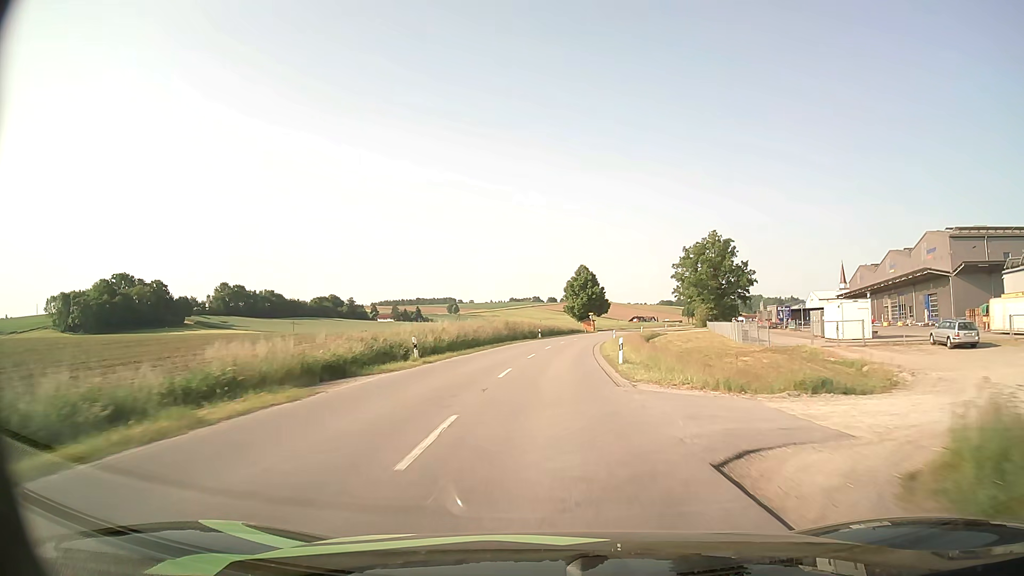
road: secondary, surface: asphalt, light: Day
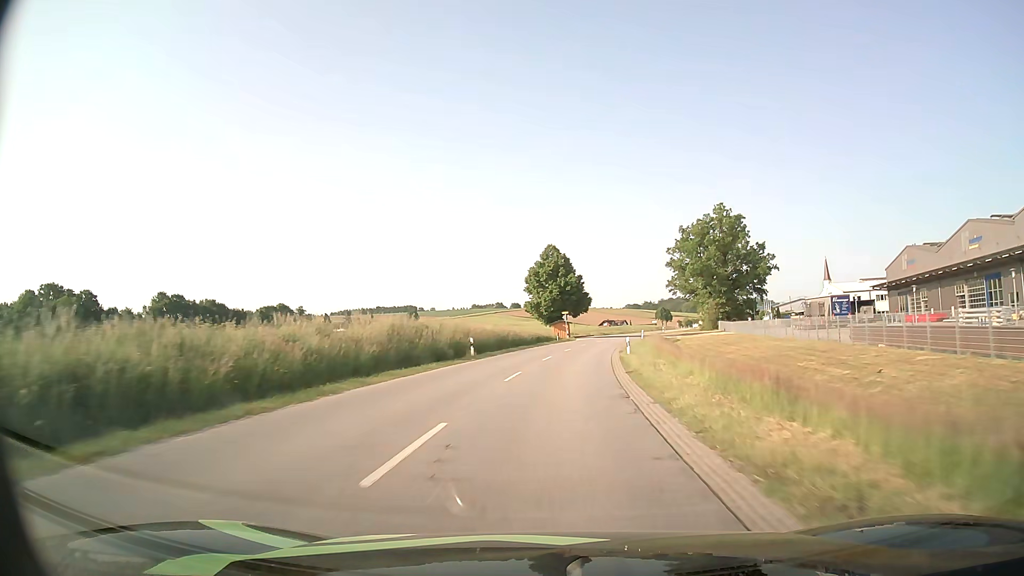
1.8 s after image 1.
(+1.0, +36.5) m; +3°
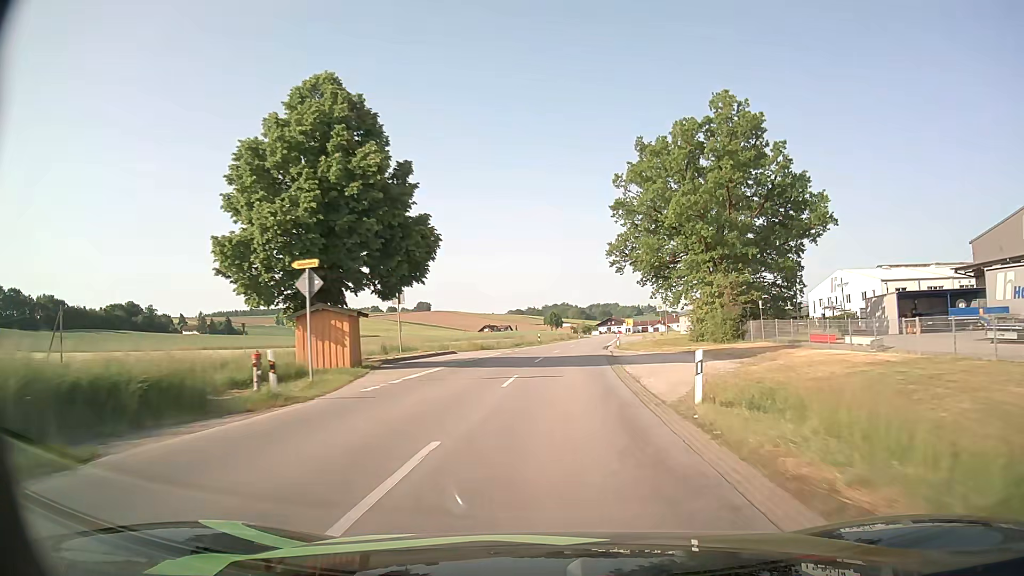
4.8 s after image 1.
(+4.7, +61.0) m; +10°
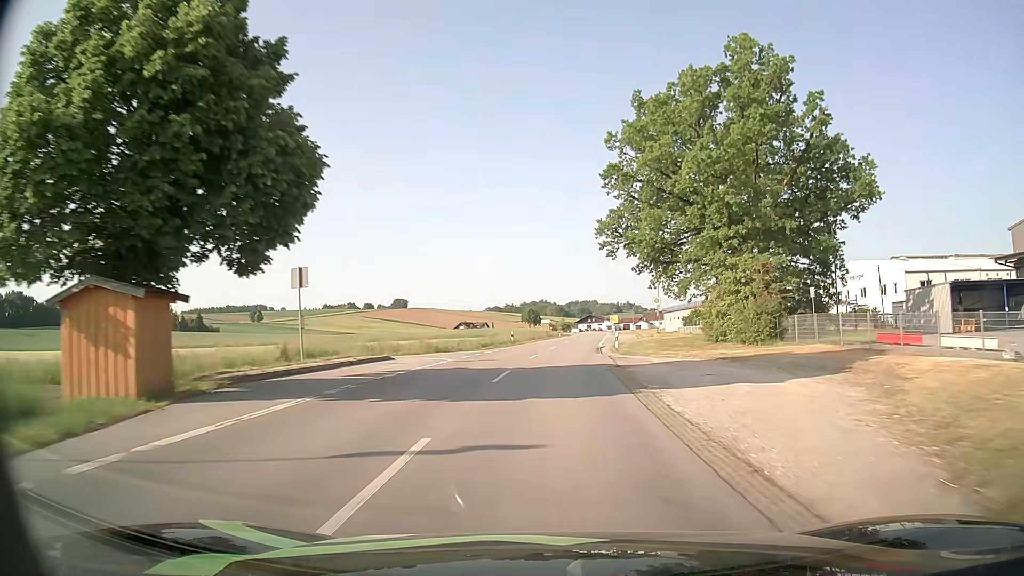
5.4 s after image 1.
(+0.2, +12.1) m; +2°
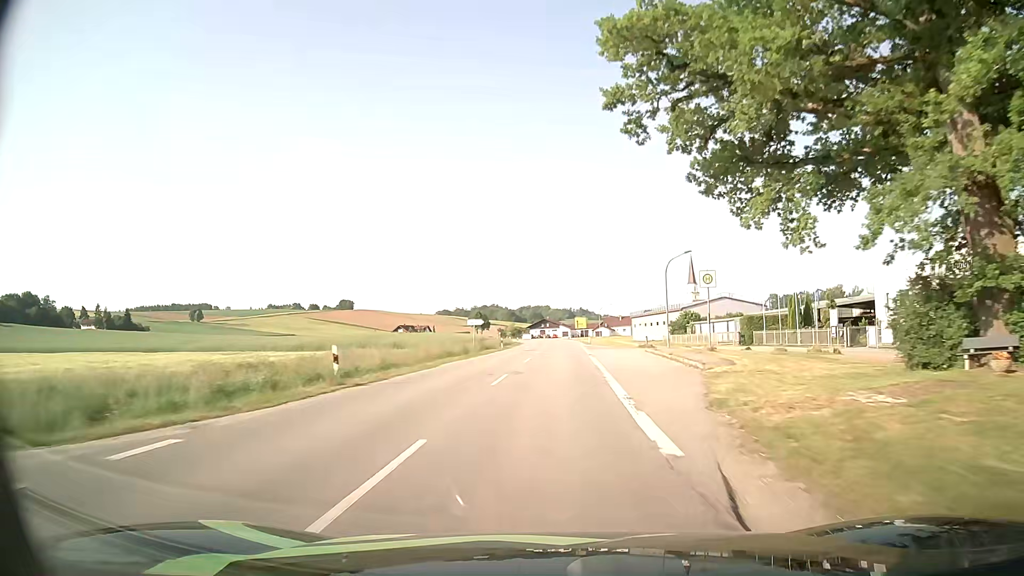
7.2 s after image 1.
(+1.3, +35.6) m; +4°
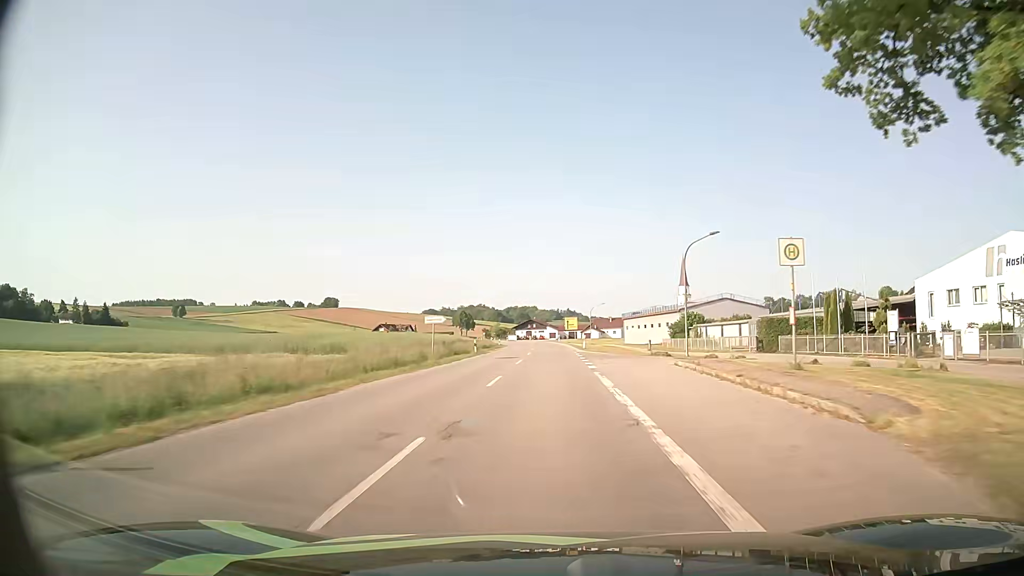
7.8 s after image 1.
(+0.1, +11.8) m; +1°
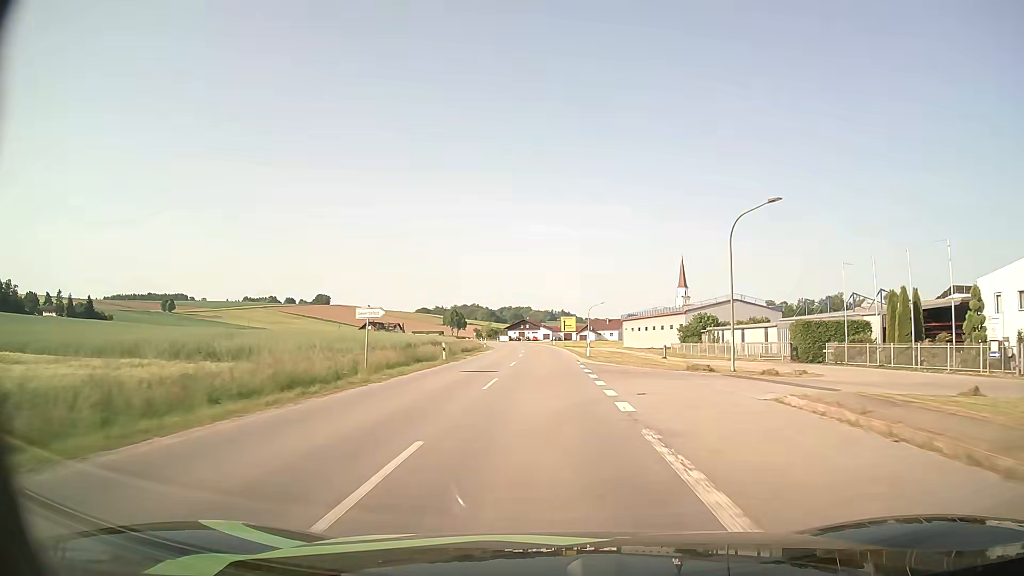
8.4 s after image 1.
(+0.1, +11.9) m; +1°
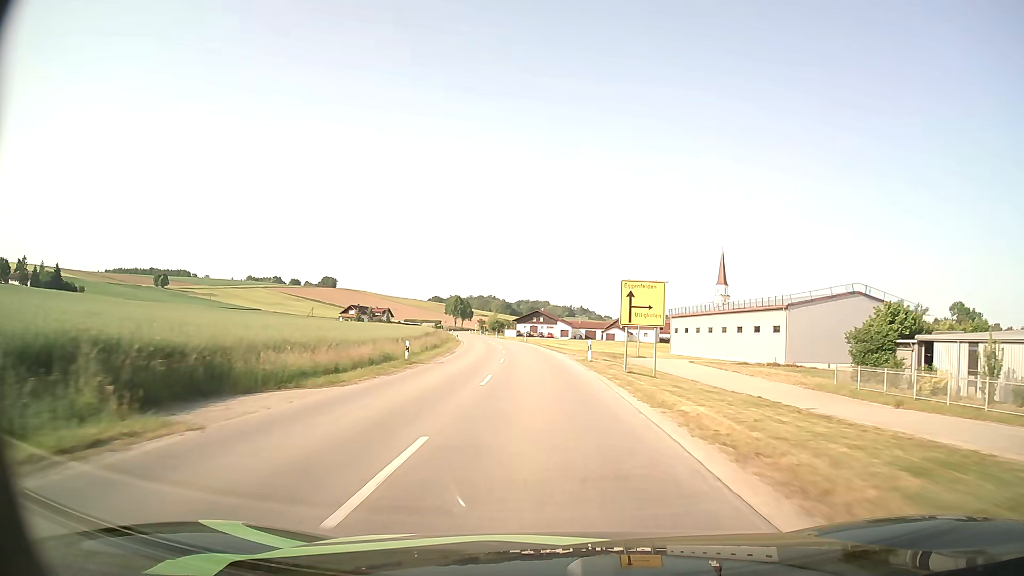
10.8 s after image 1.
(-0.6, +48.3) m; -2°
(0, +10) (0, +20) (-1, +30) (-1, +40) (-2, +50) (-3, +60) (-4, +70) (-5, +80) (-7, +90) (-8, +100) m
